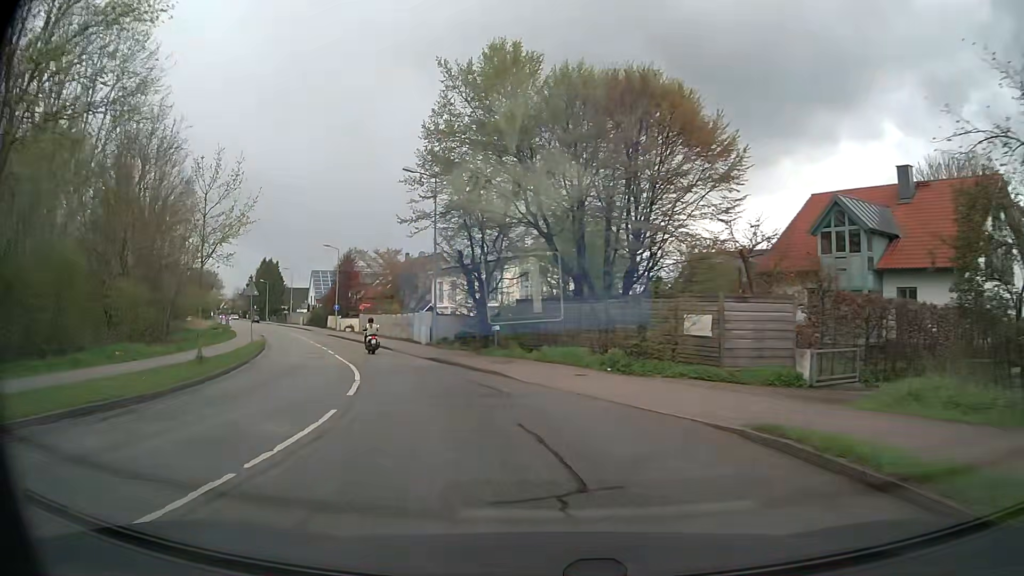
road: tertiary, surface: asphalt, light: Day
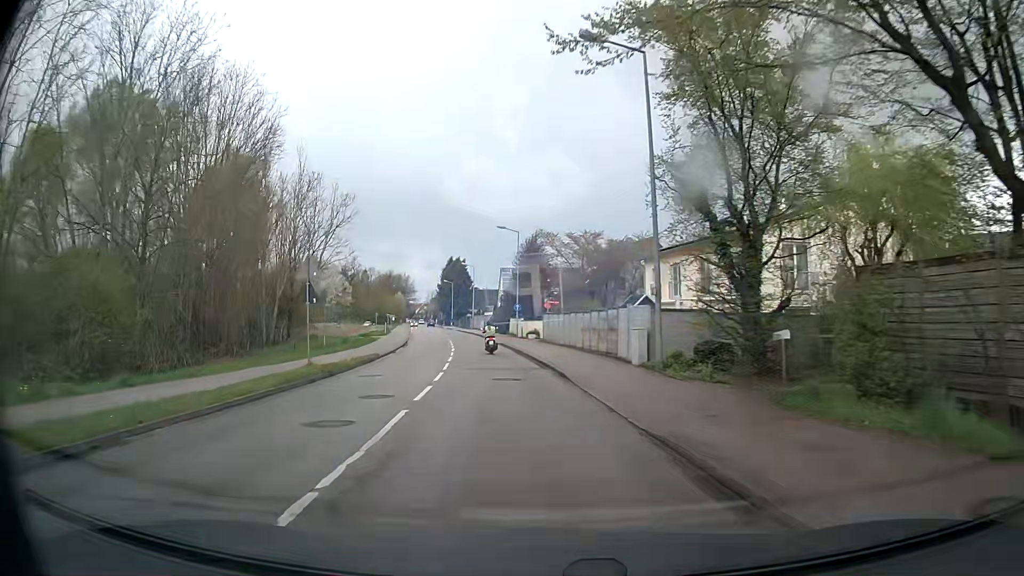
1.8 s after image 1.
(-2.8, +17.5) m; -18°
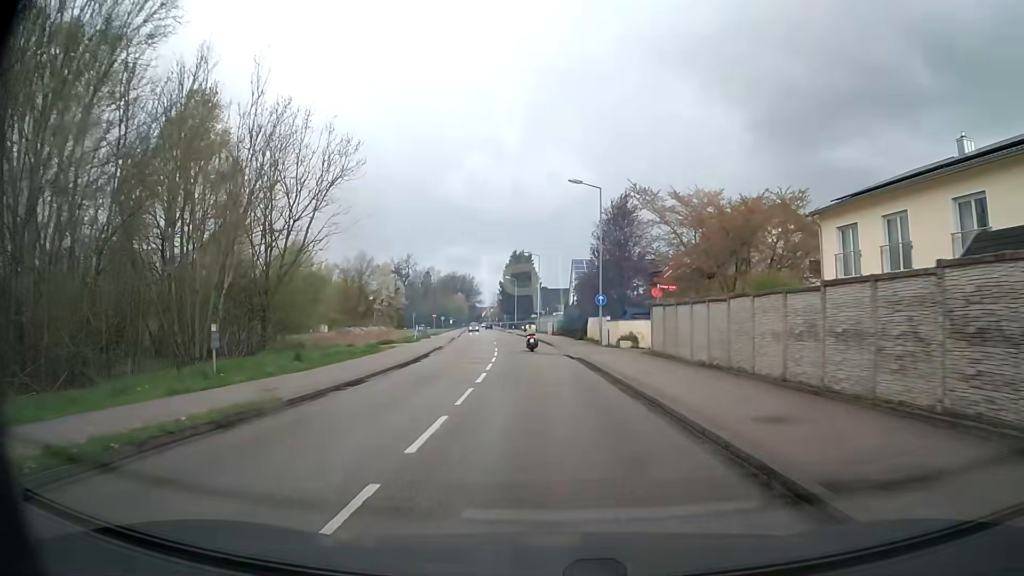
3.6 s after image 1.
(-1.5, +19.2) m; -6°
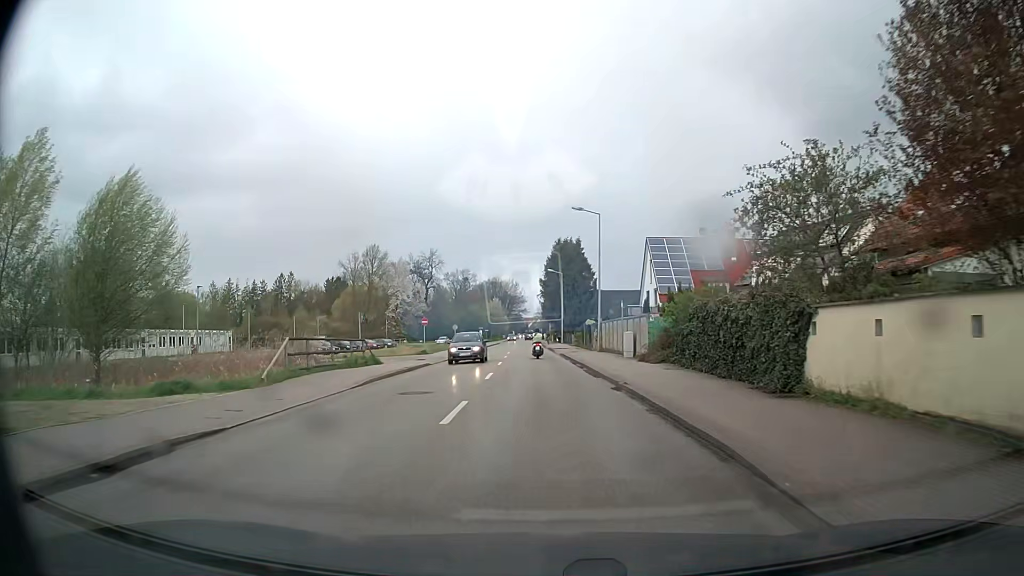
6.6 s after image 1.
(-1.1, +33.9) m; -4°
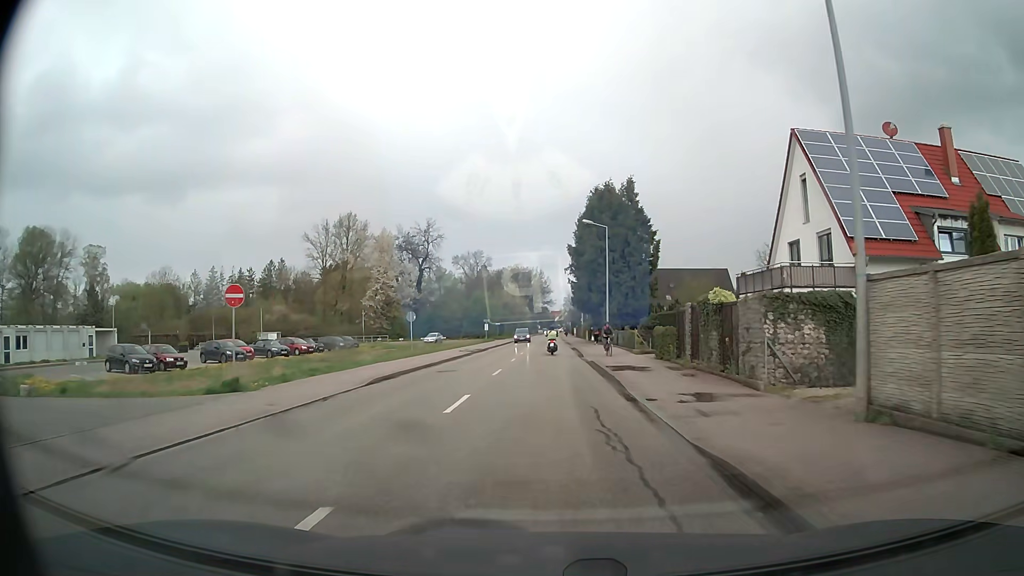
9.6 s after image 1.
(-0.6, +34.9) m; -2°
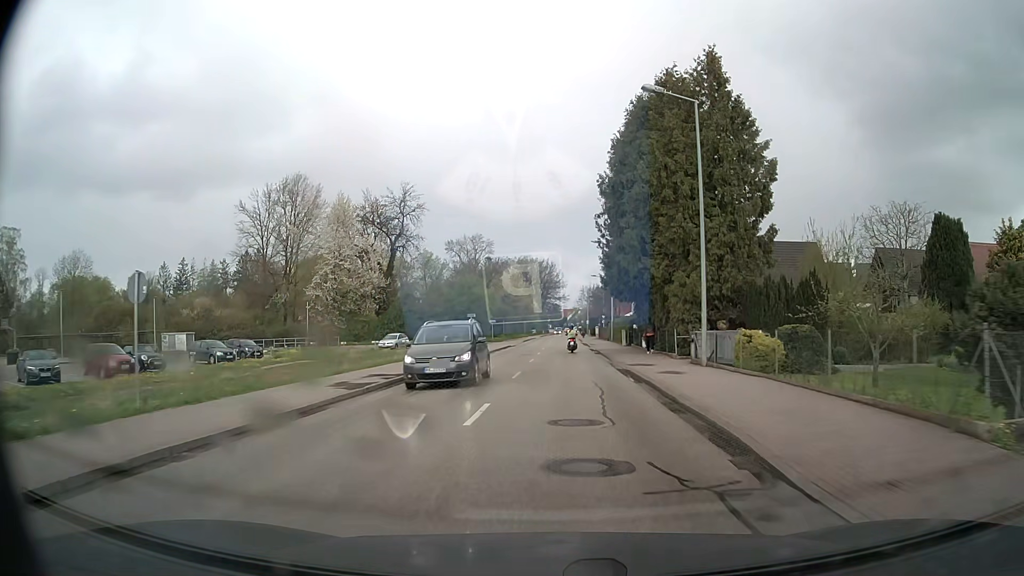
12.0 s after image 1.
(-0.3, +28.6) m; -1°
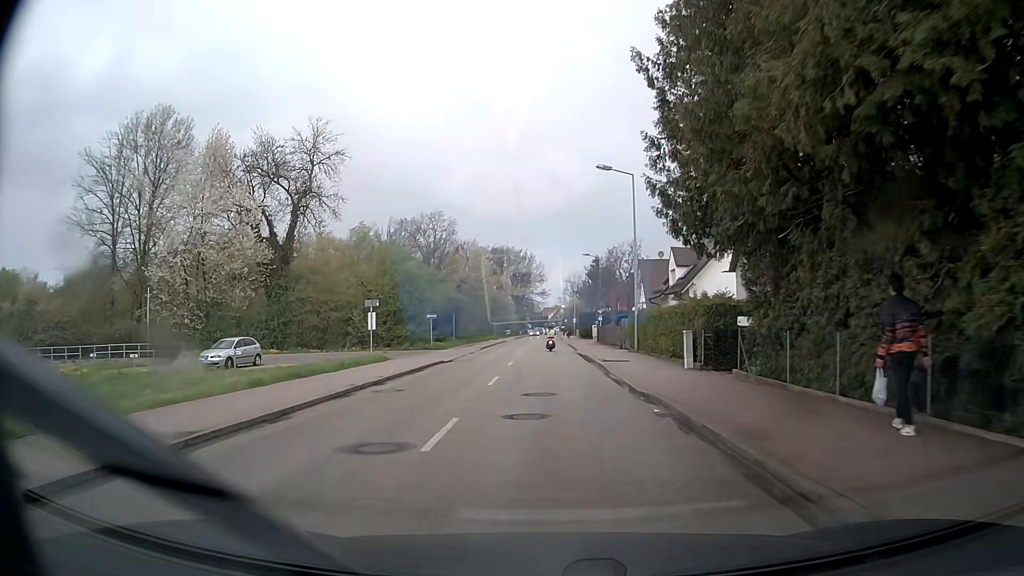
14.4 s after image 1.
(+0.6, +29.0) m; +2°
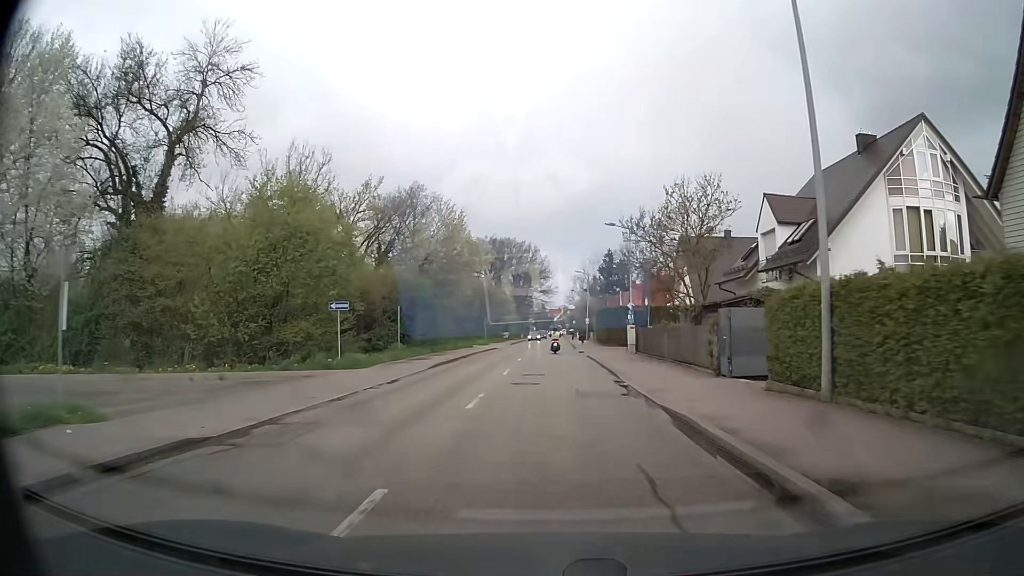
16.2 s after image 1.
(-0.1, +22.8) m; 0°
(0, +10) (0, +20) (0, +30) (0, +40) (0, +50) (0, +60) (0, +70) (+1, +80) (+1, +90) (+1, +100) m
